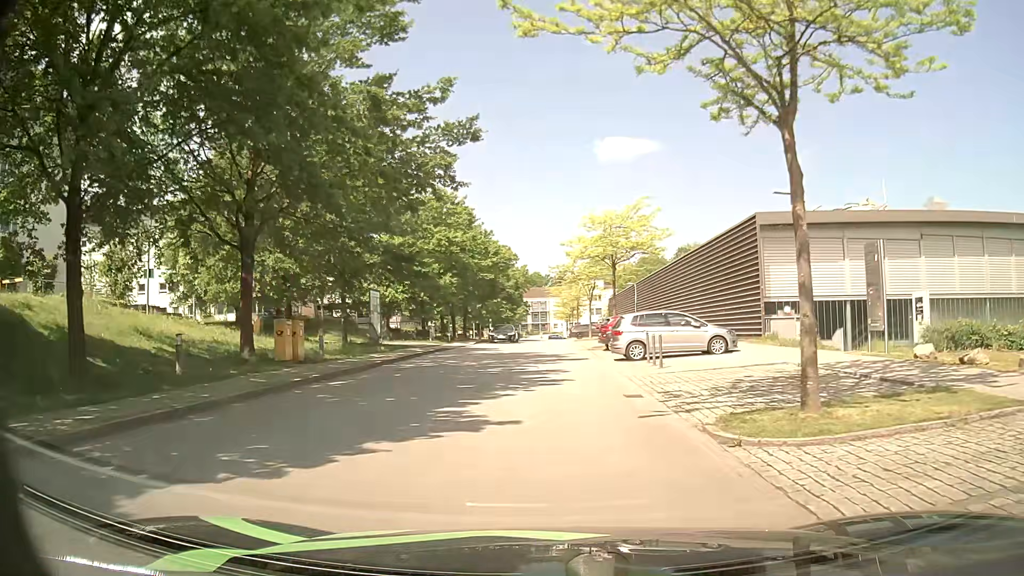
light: Day
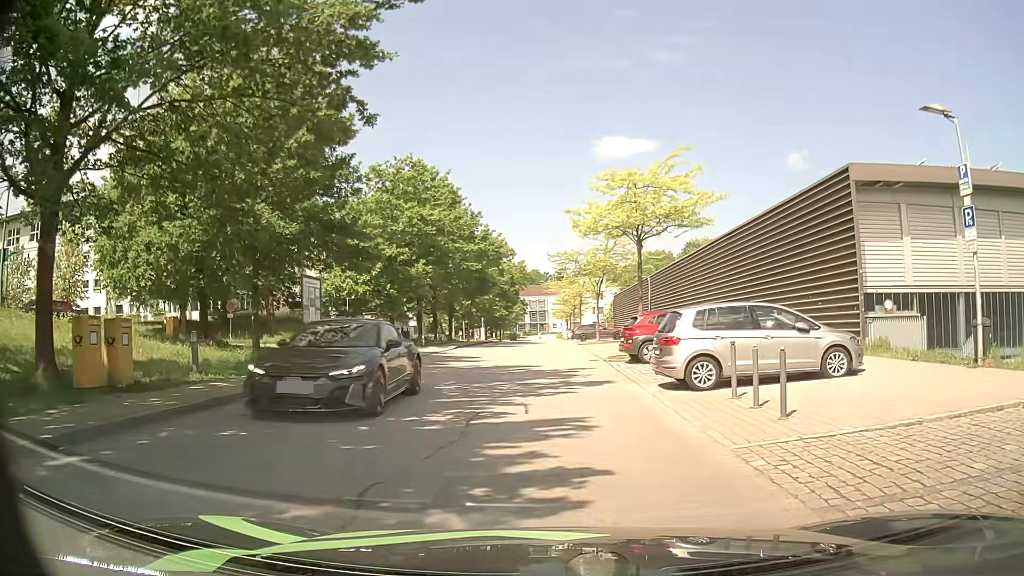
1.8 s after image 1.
(0.0, +9.4) m; 0°
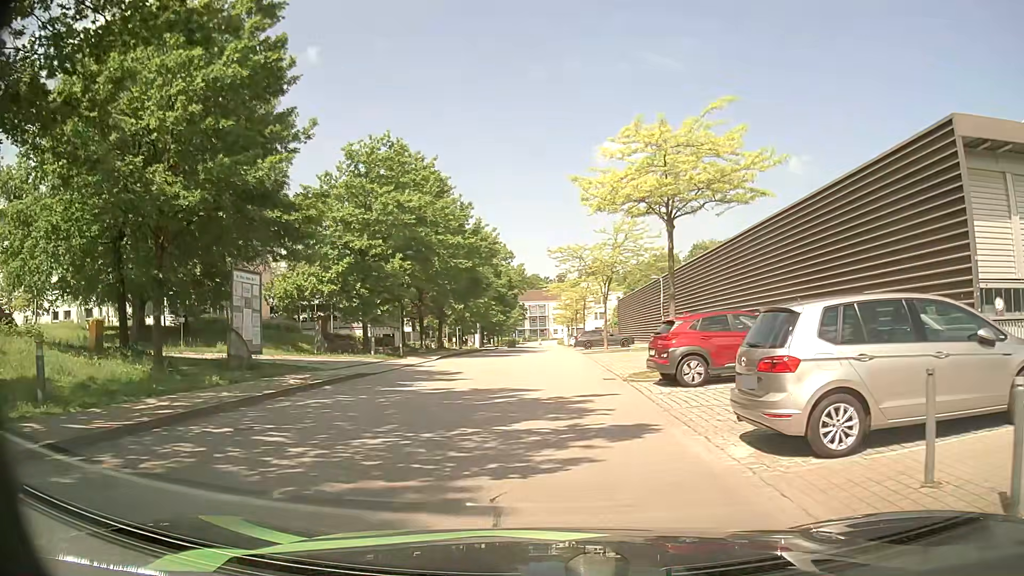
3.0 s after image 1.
(0.0, +6.1) m; 0°
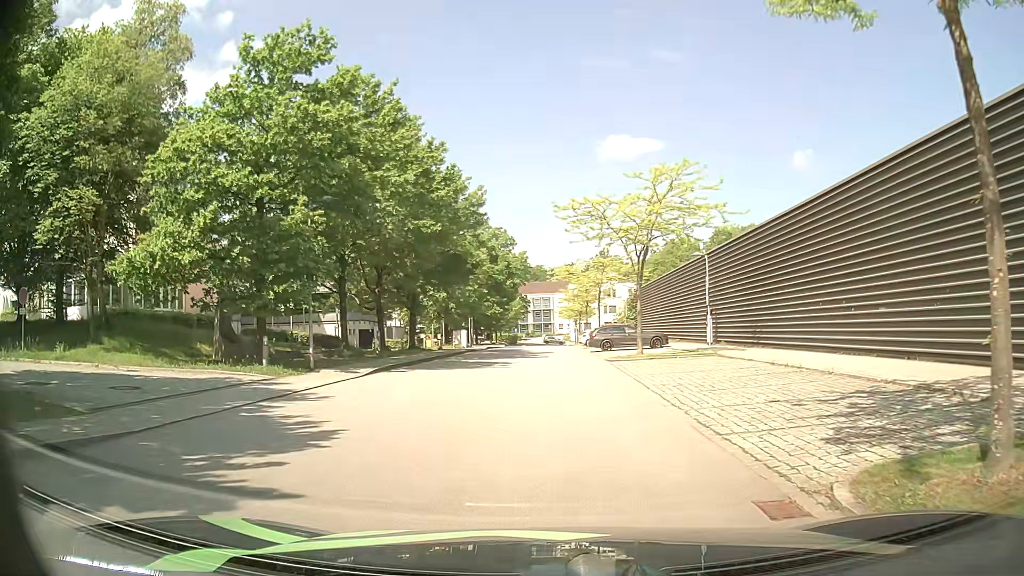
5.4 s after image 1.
(-0.1, +13.1) m; -1°
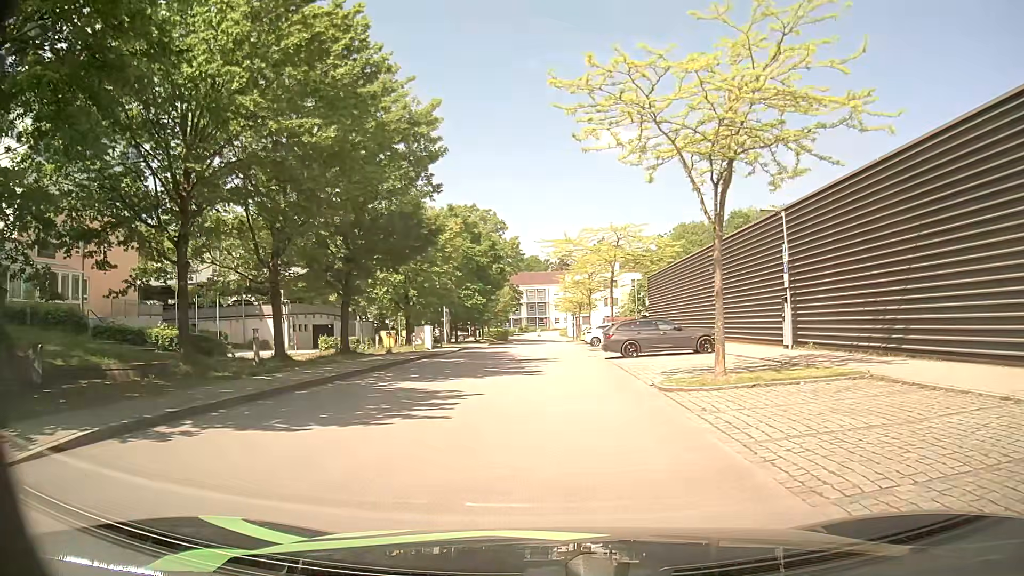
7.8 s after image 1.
(+0.1, +13.3) m; +1°
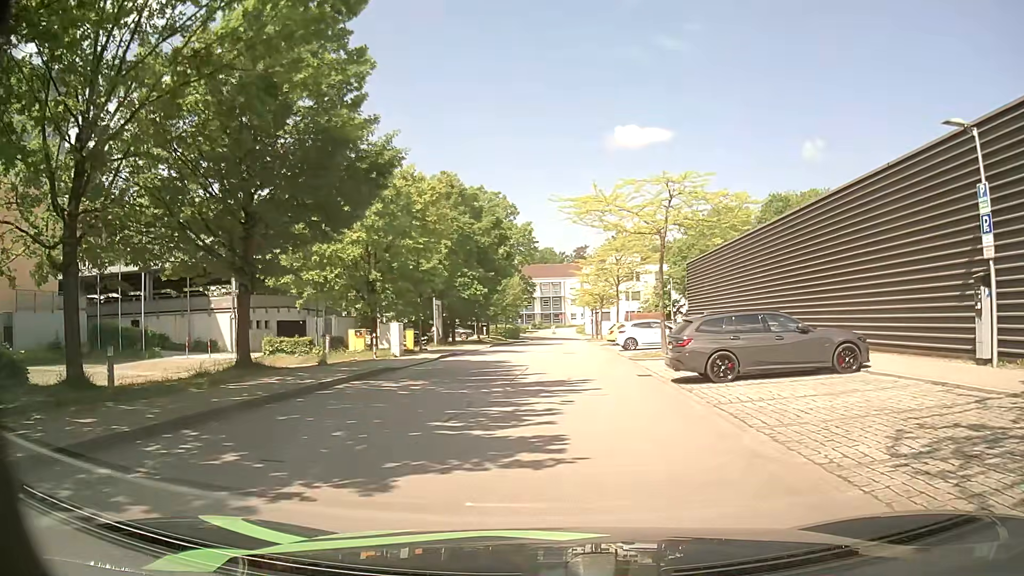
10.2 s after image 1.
(-0.2, +11.4) m; -2°
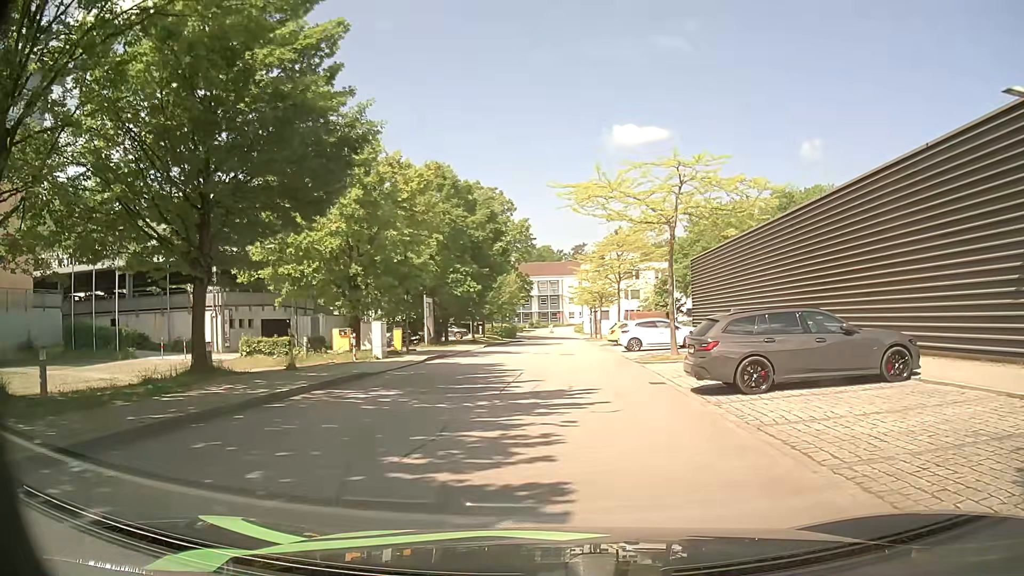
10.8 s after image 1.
(0.0, +2.4) m; +2°
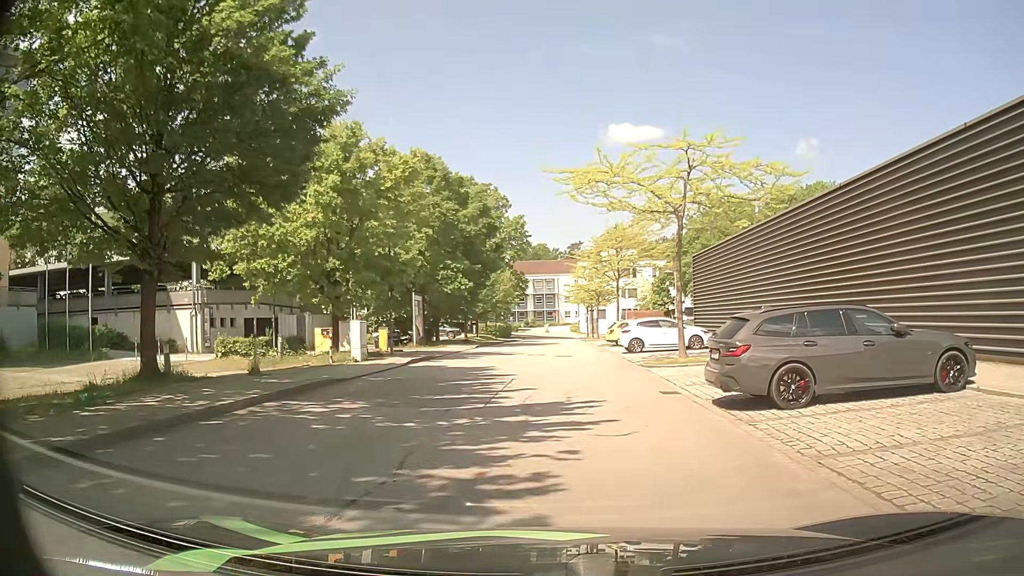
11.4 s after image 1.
(0.0, +2.1) m; -1°
